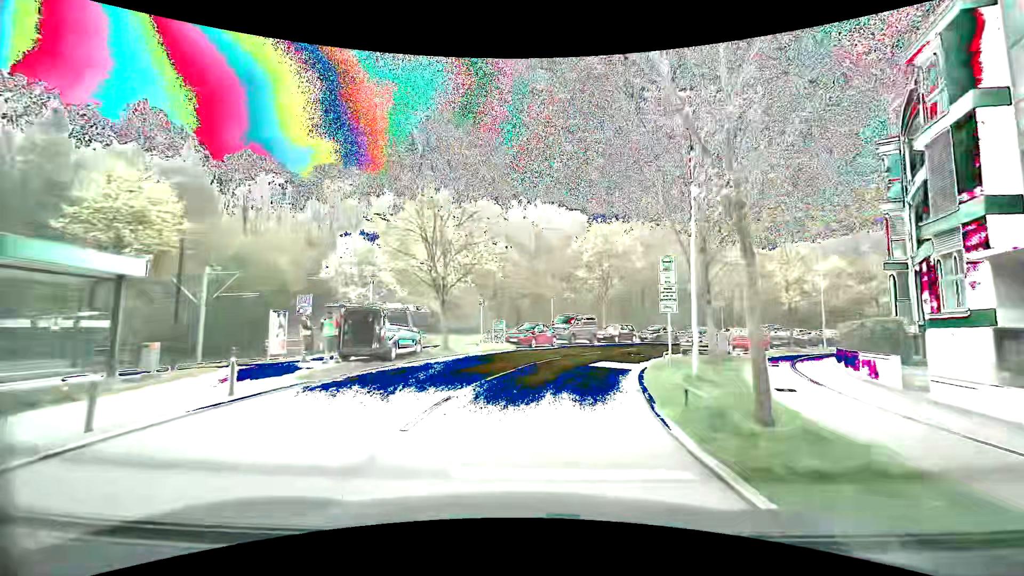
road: secondary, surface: asphalt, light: Day
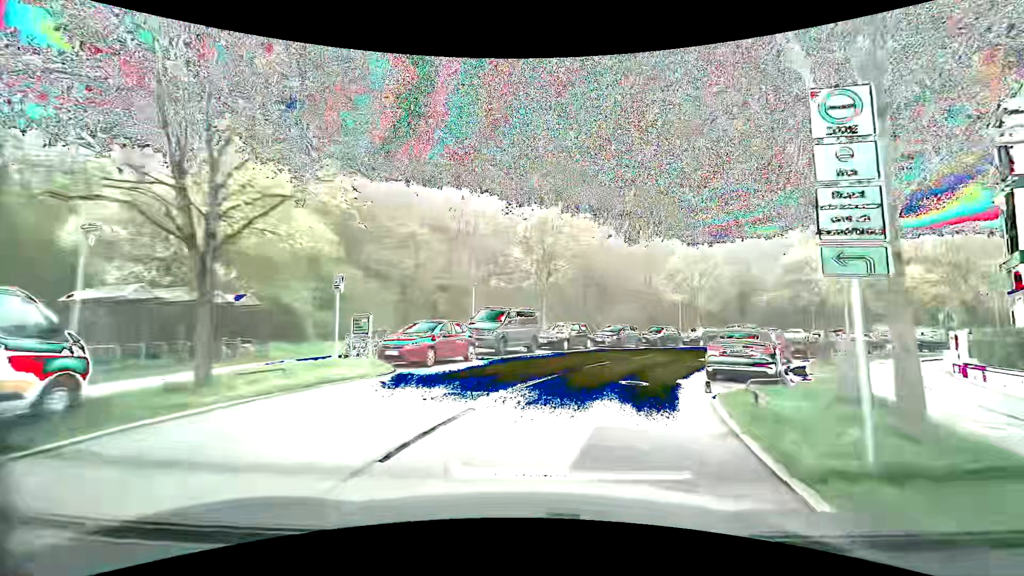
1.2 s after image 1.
(+0.8, +13.1) m; +8°
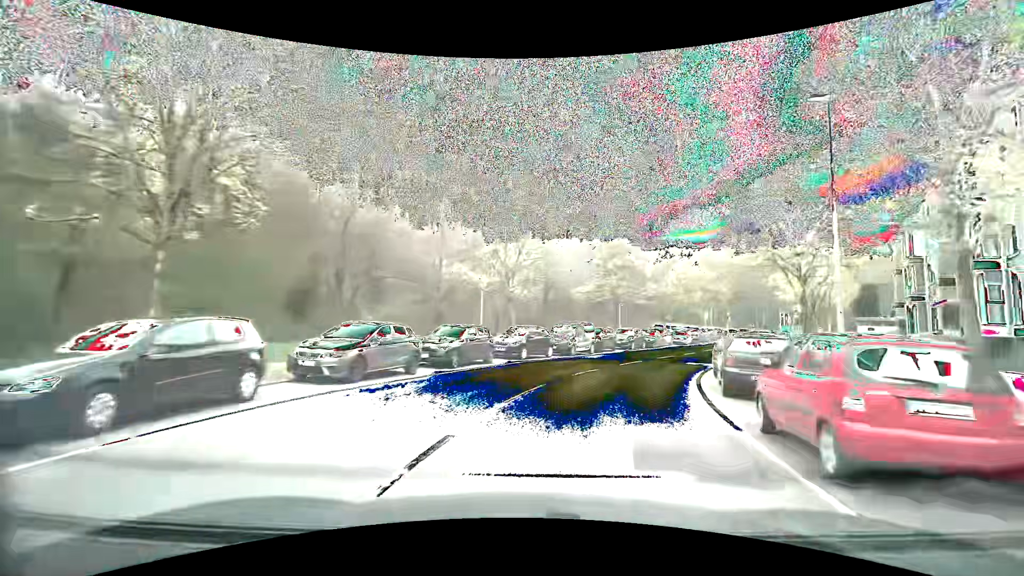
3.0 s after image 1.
(+3.7, +18.7) m; +25°
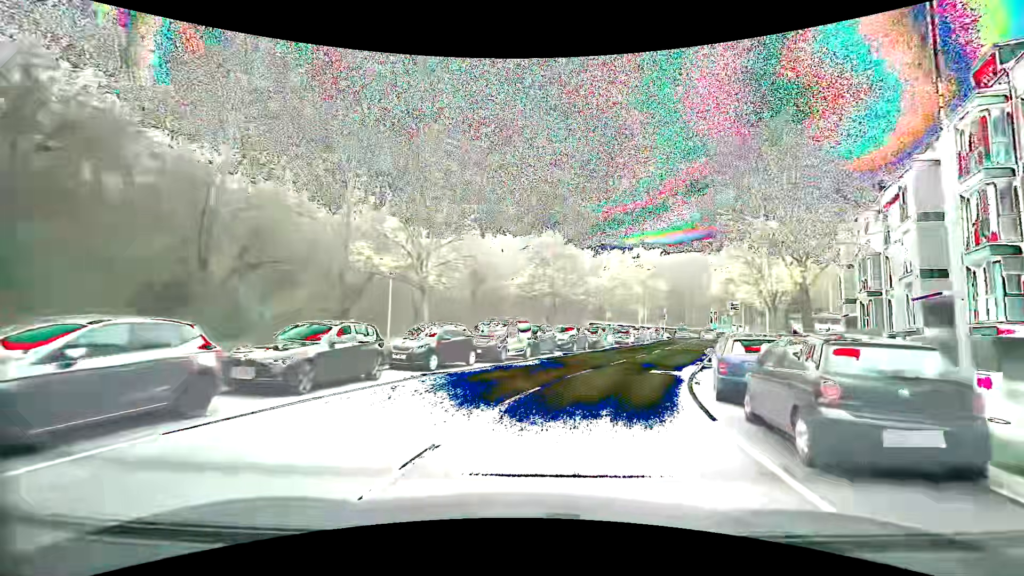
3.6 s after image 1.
(+0.3, +6.4) m; +7°
(+1, +10) (+4, +19) (+8, +29) (+12, +38) (+16, +47) (+19, +56) (+23, +66) (+27, +75) (+30, +84) (+32, +94) m
